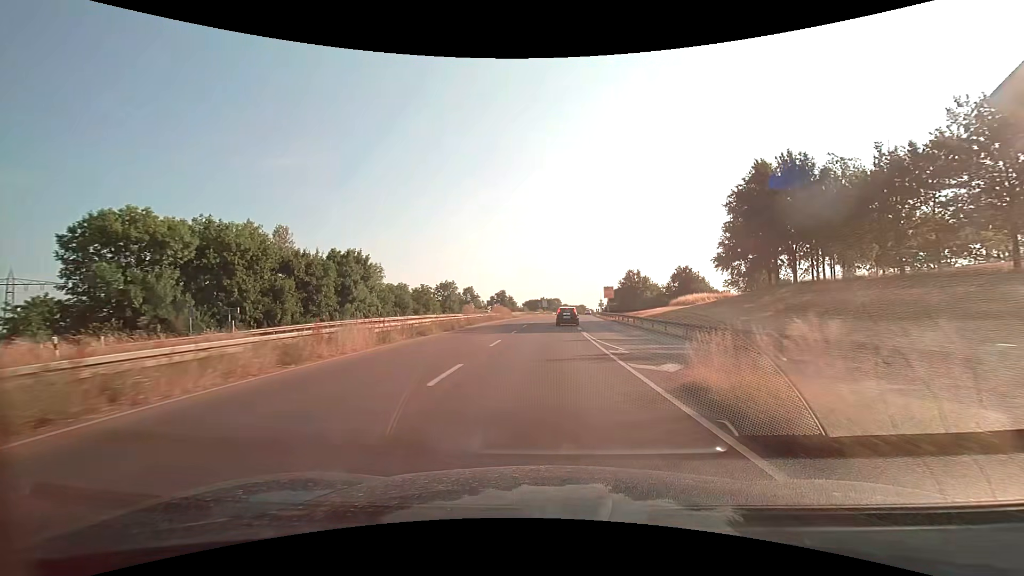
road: trunk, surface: asphalt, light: Day
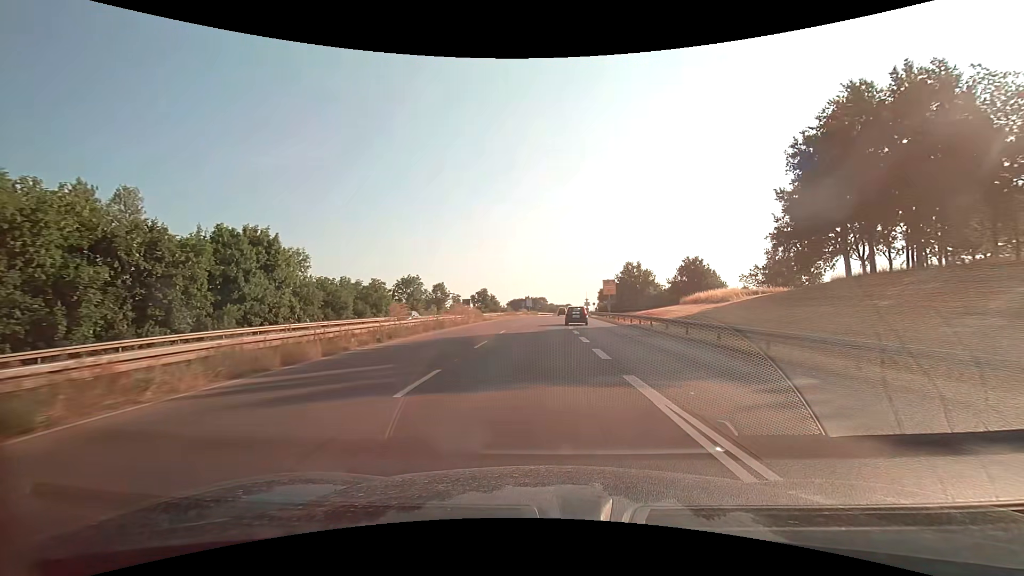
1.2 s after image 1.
(+0.2, +18.8) m; +2°
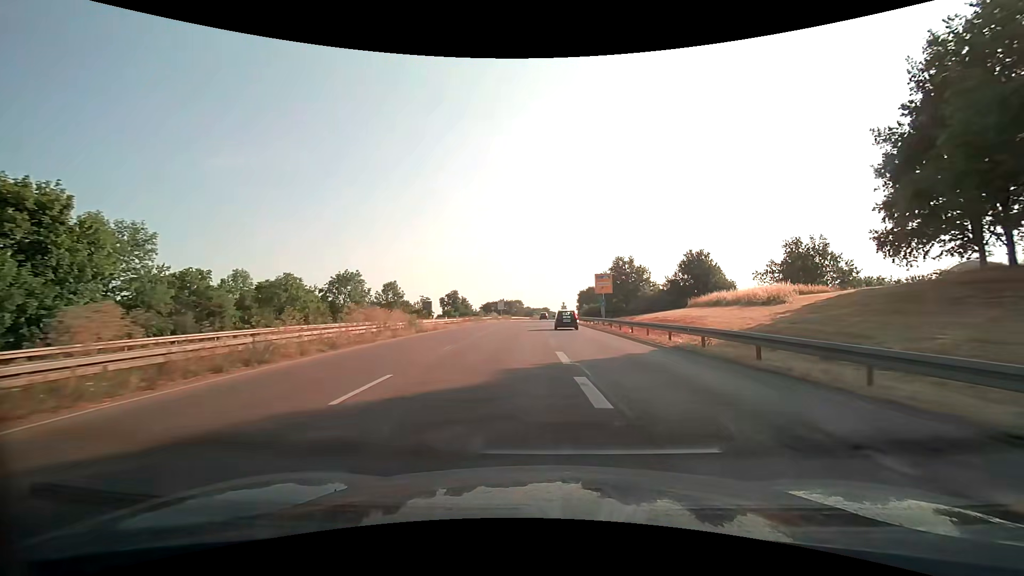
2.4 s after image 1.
(+0.4, +18.1) m; +3°
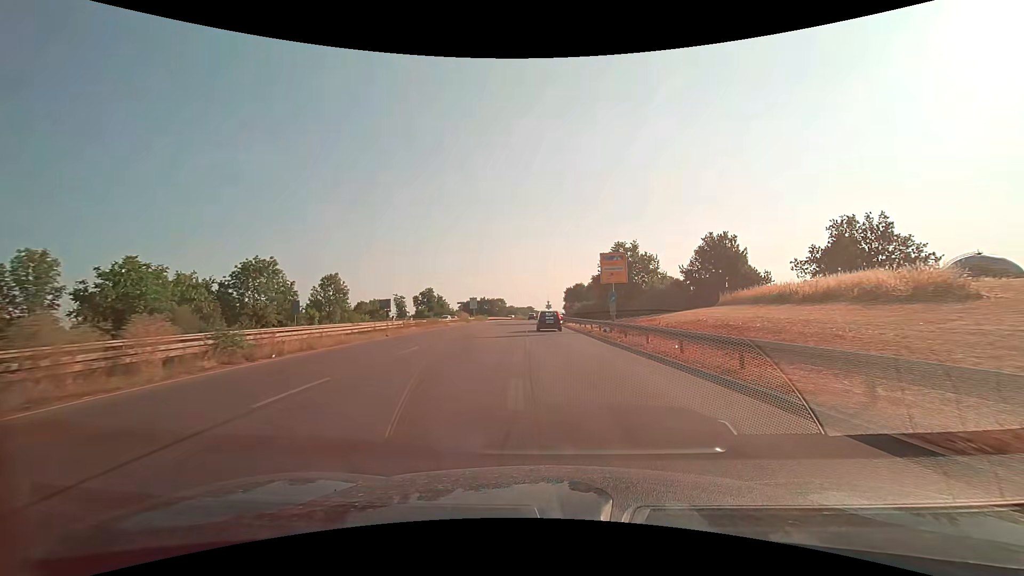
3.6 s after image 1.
(+0.4, +18.0) m; +2°
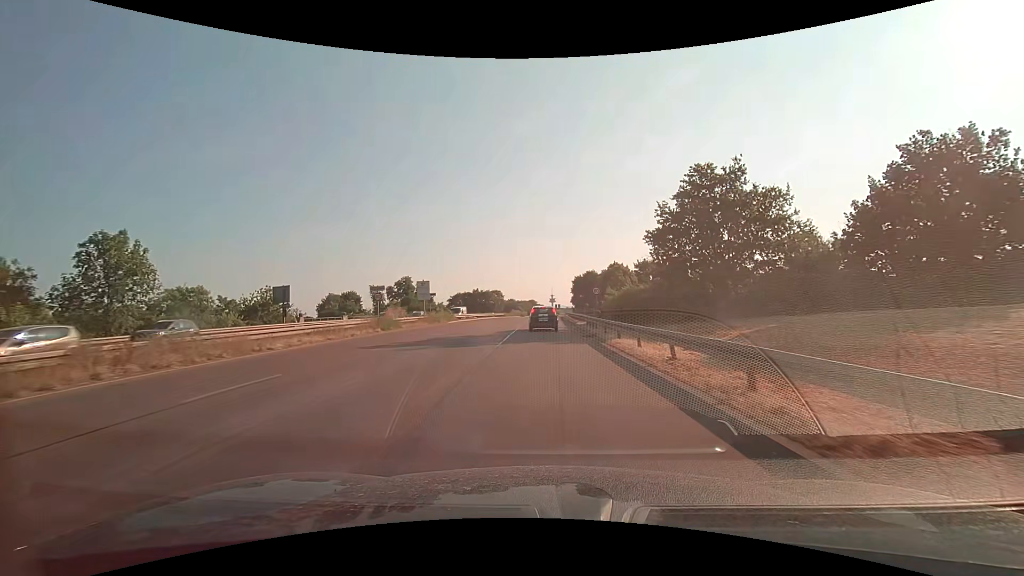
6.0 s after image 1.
(-0.1, +35.5) m; 0°
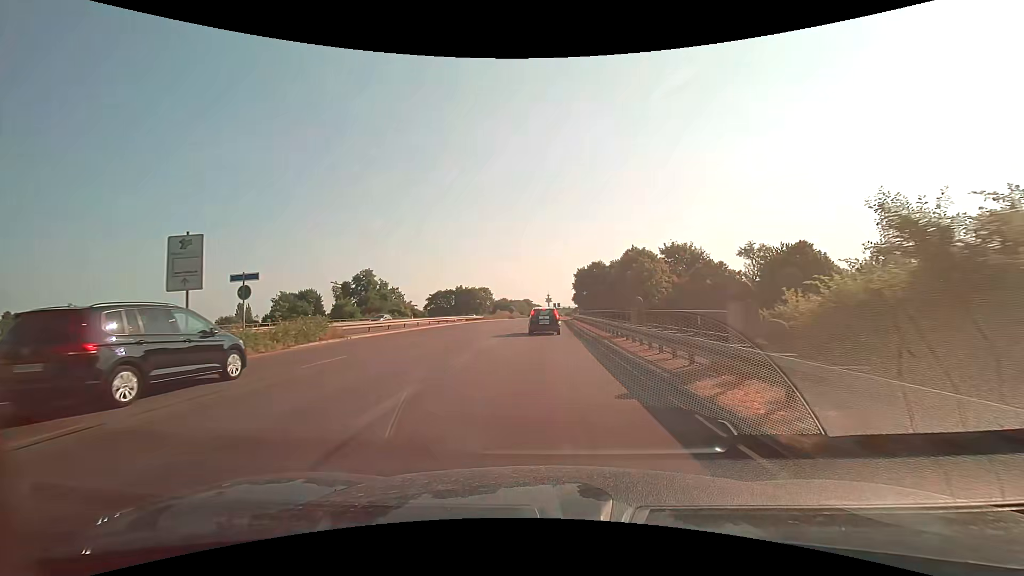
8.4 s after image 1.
(+0.1, +30.6) m; 0°
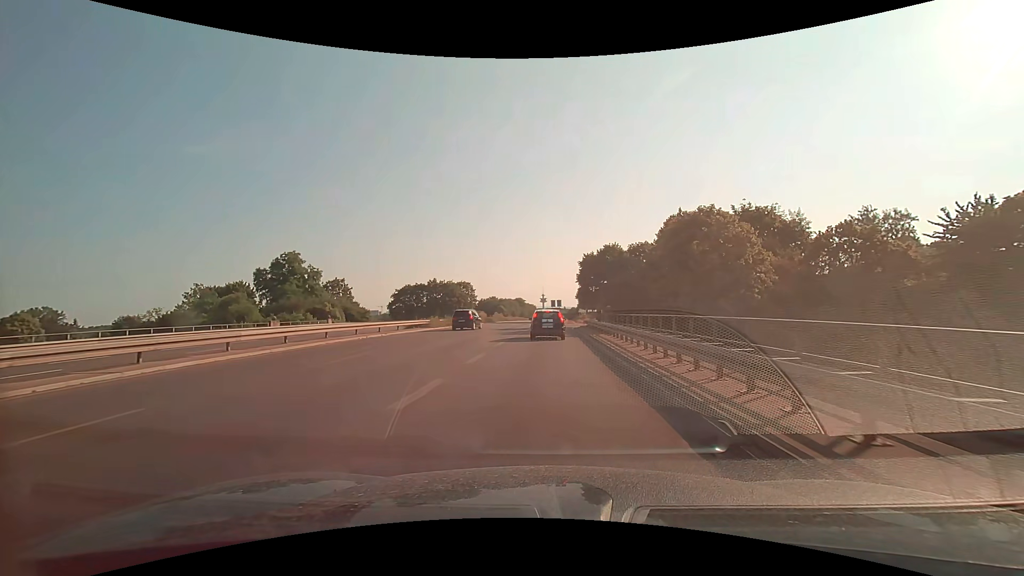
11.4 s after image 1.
(+0.1, +34.5) m; 0°
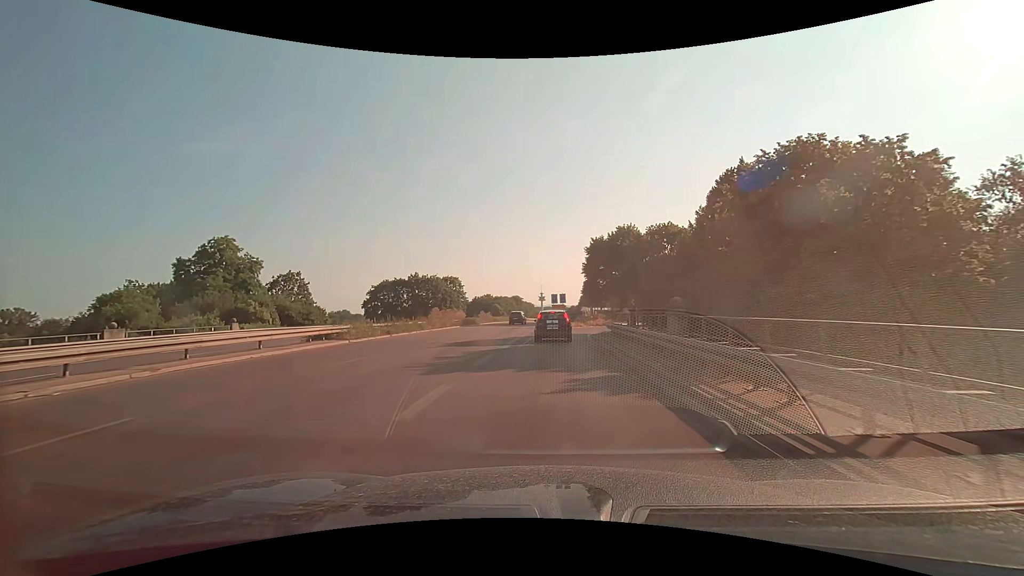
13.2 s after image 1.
(0.0, +18.3) m; 0°
